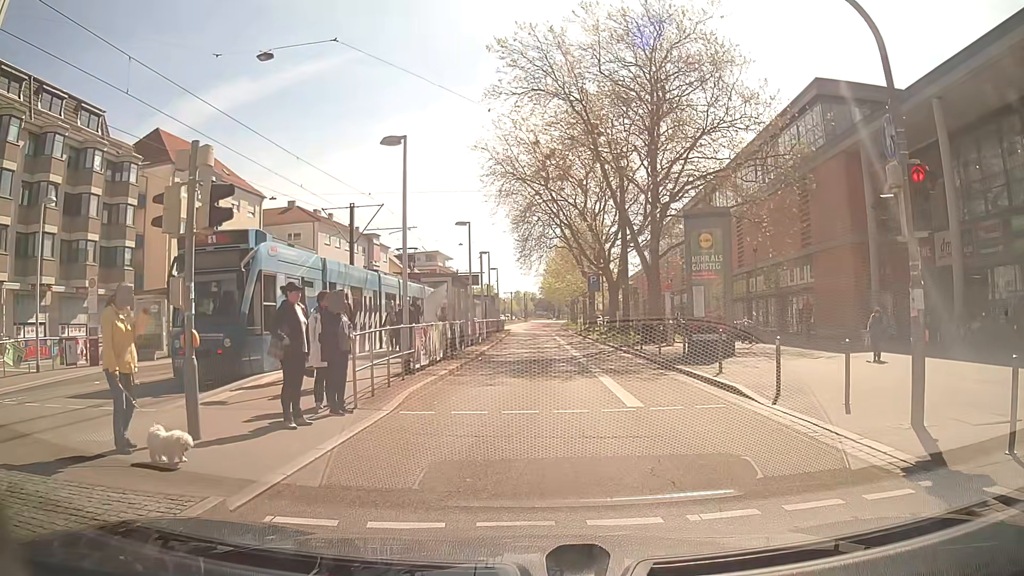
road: secondary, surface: asphalt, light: Day
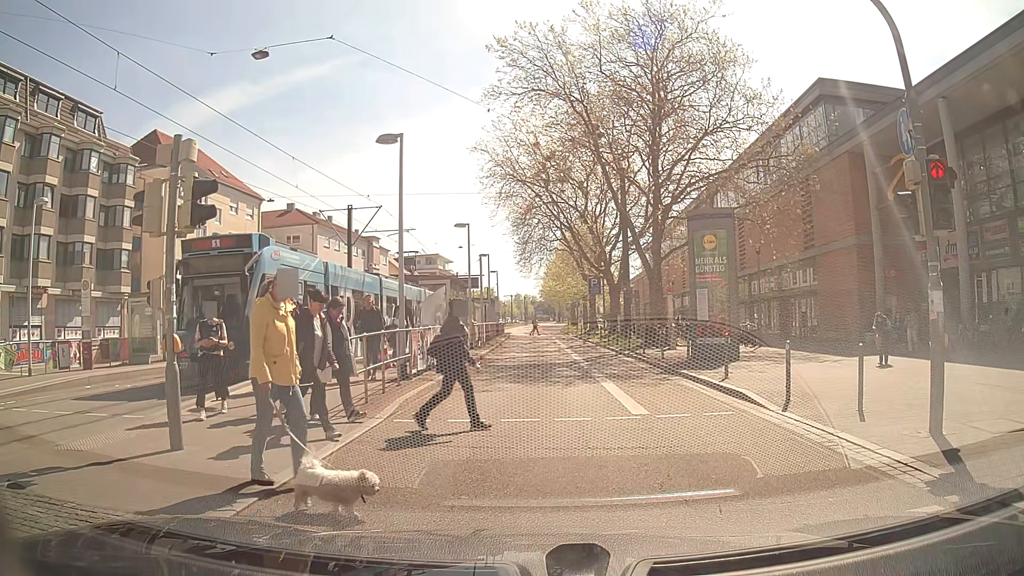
(0.0, +0.5) m; 0°
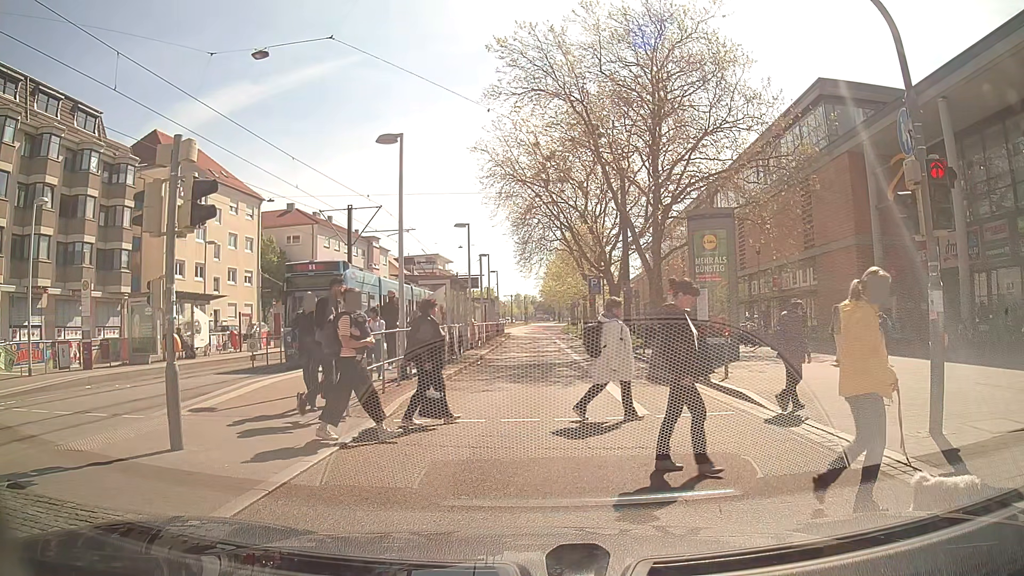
(0.0, 0.0) m; 0°
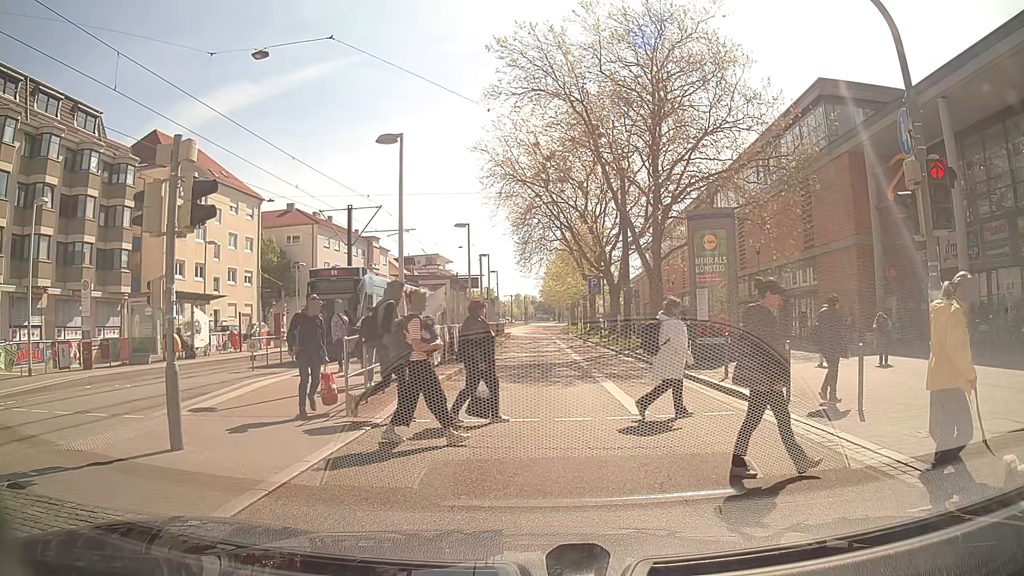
(0.0, 0.0) m; 0°
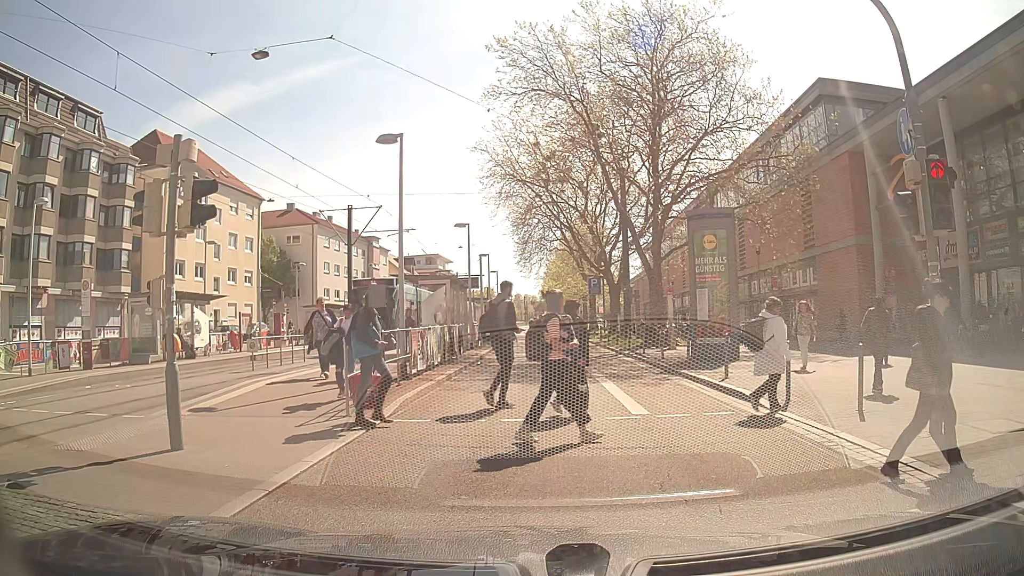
(0.0, 0.0) m; 0°
(0, +10) (0, +20) (+1, +30) (+1, +40) (+1, +50) (+1, +60) (+1, +70) (0, +80) (-1, +90) (-1, +100) m
